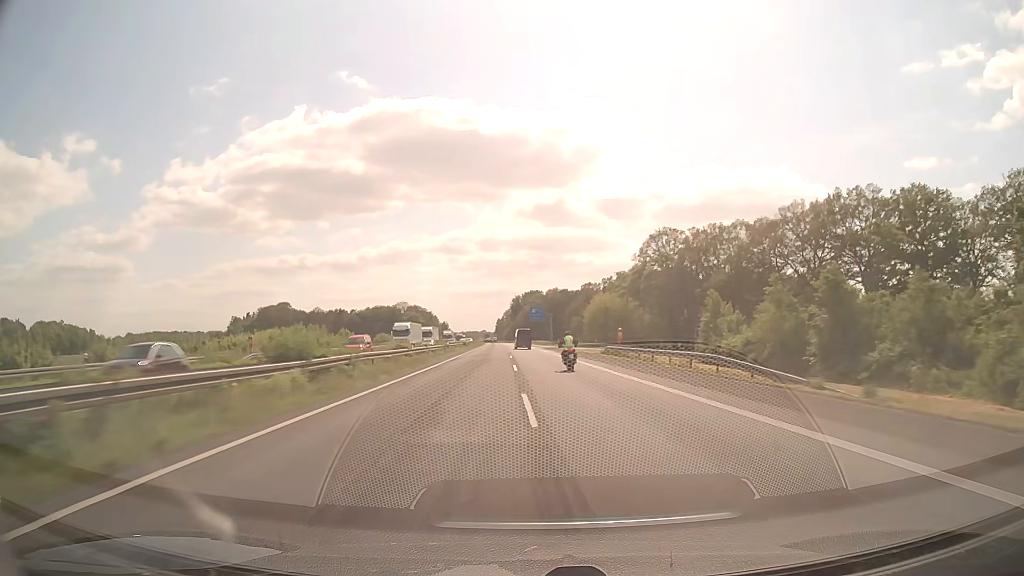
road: motorway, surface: asphalt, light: Day
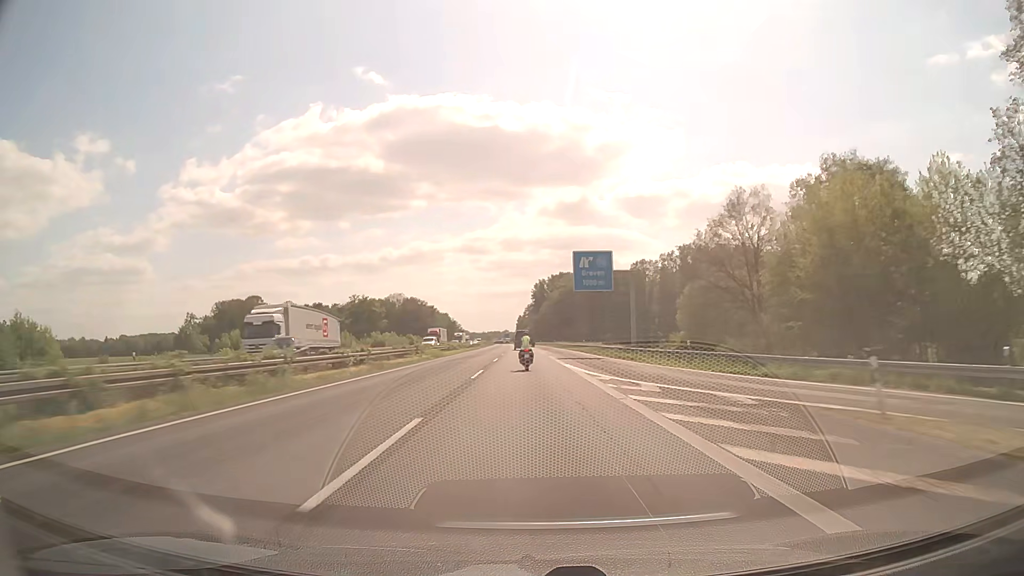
(-1.4, +95.2) m; -2°
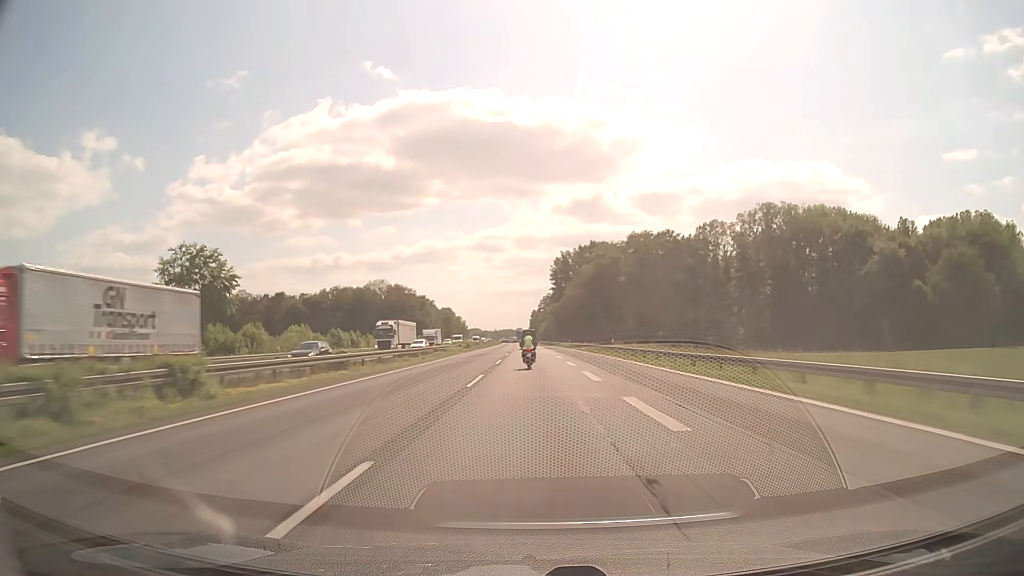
(-0.9, +76.1) m; -1°
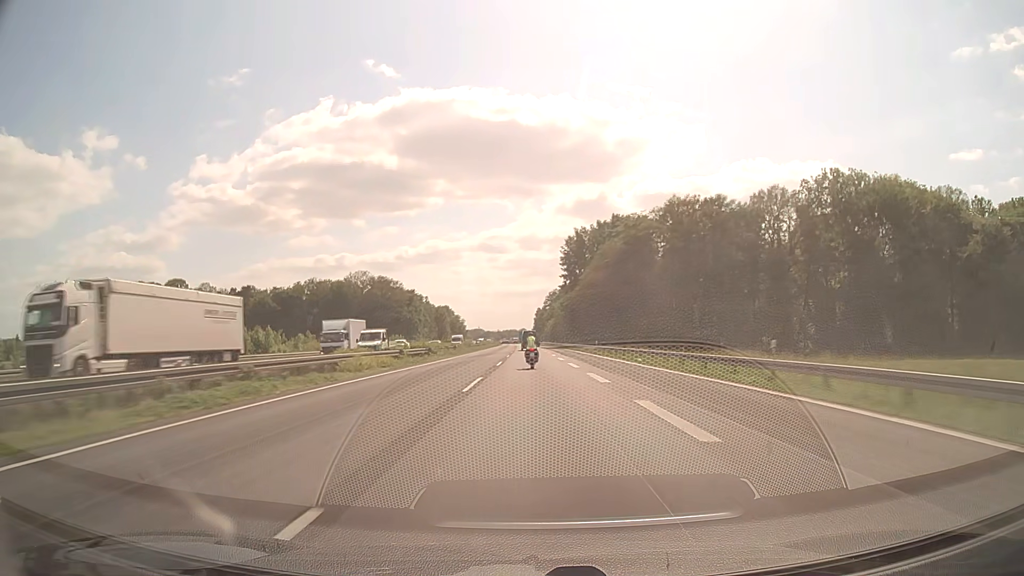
(-0.1, +38.2) m; 0°
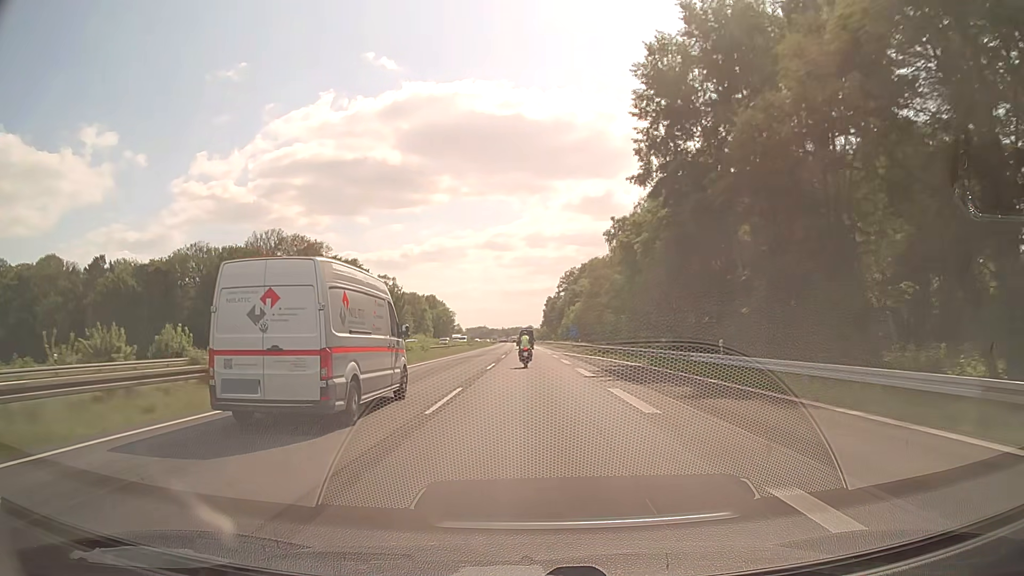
(-0.3, +95.1) m; -1°
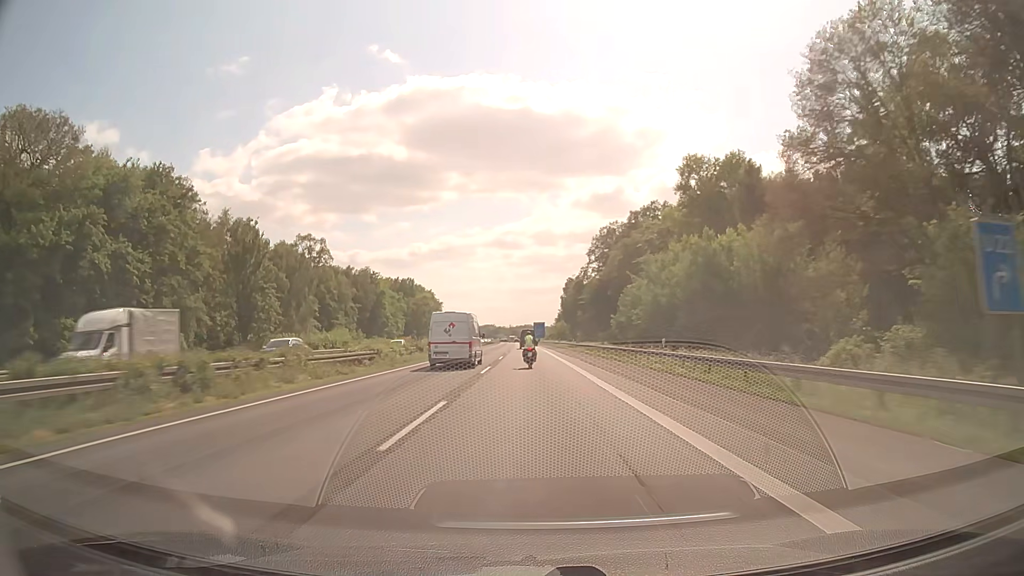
(-0.4, +93.9) m; -1°
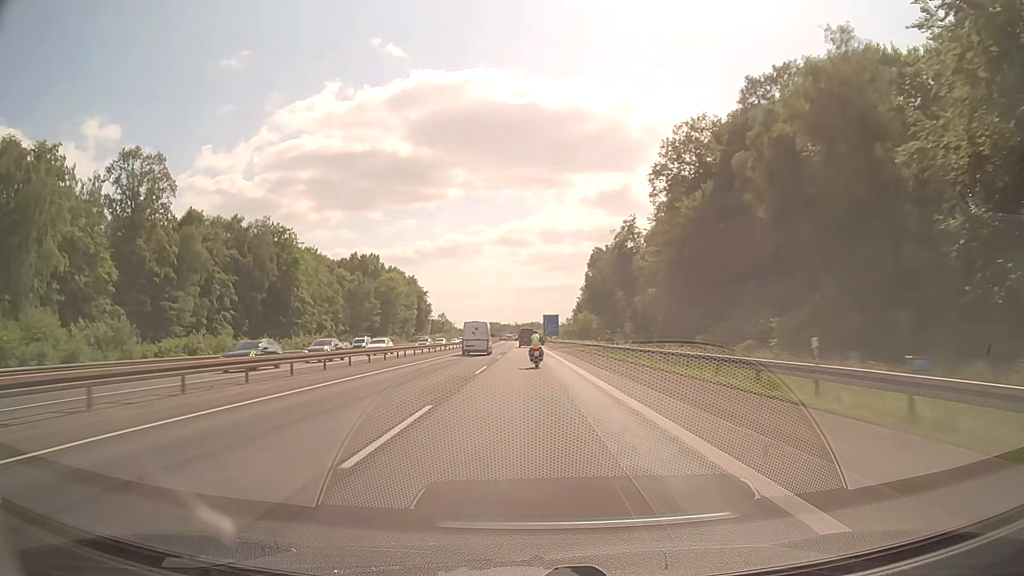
(-0.3, +73.1) m; -1°
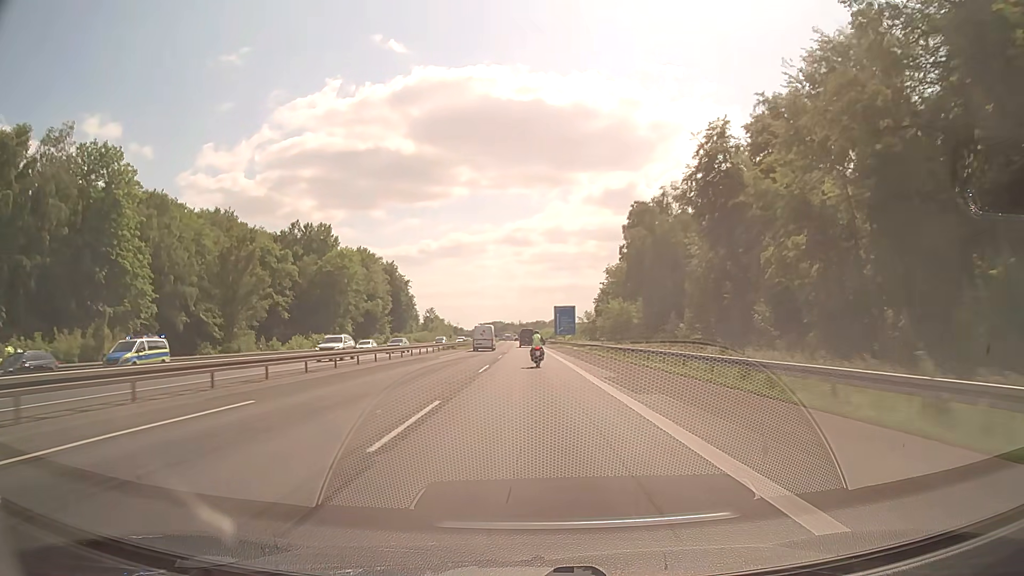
(-0.1, +52.9) m; 0°
(0, +10) (0, +20) (0, +30) (0, +40) (0, +50) (0, +60) (0, +70) (0, +80) (0, +90) (0, +100) m
